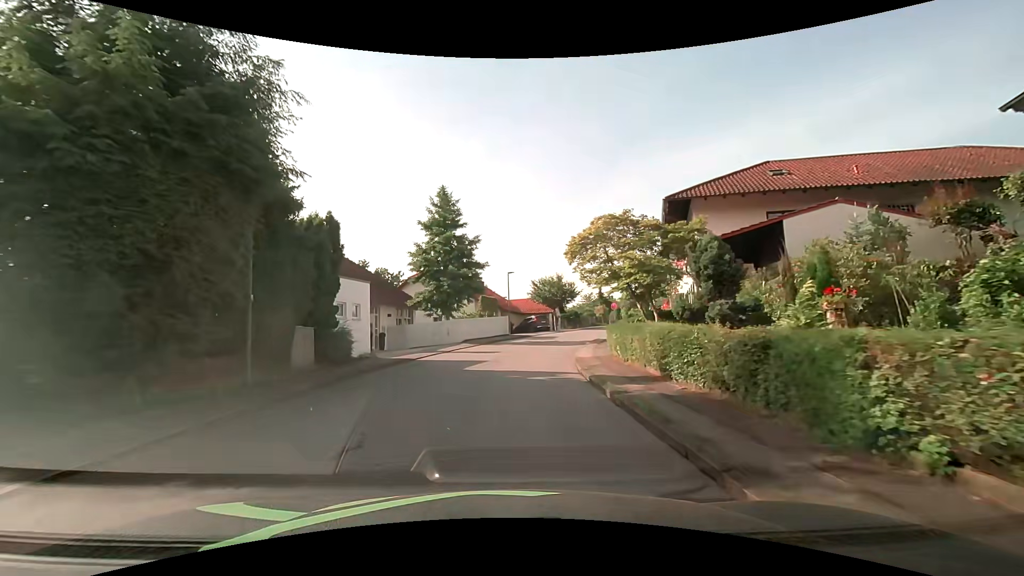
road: residential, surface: asphalt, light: Day
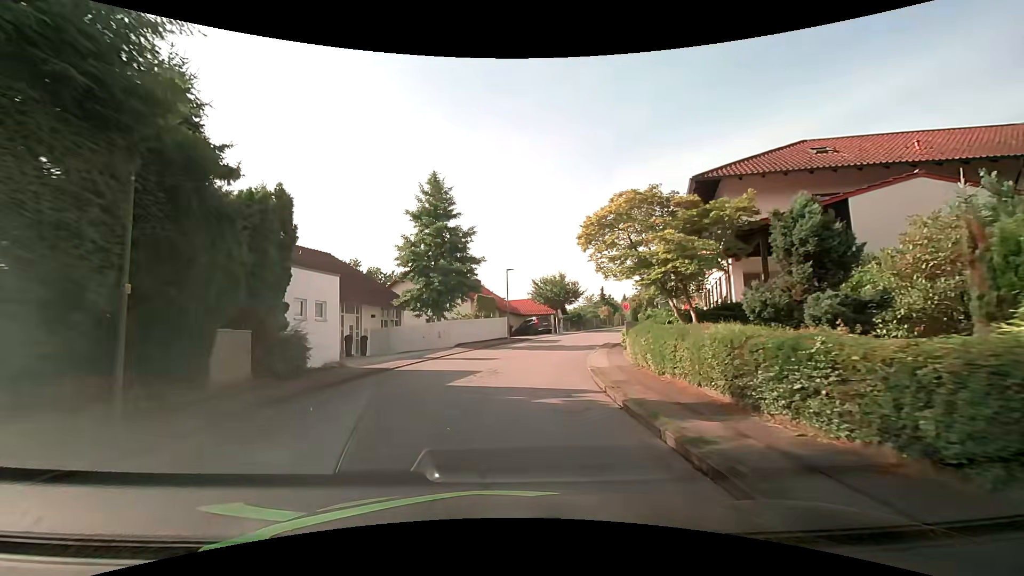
(0.0, +3.7) m; +1°
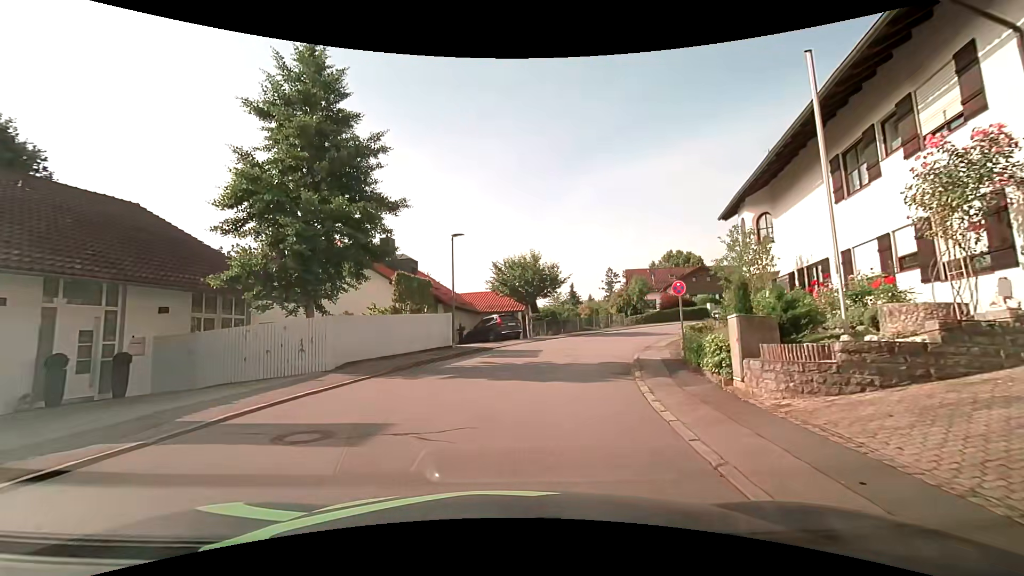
(+0.3, +14.4) m; +4°
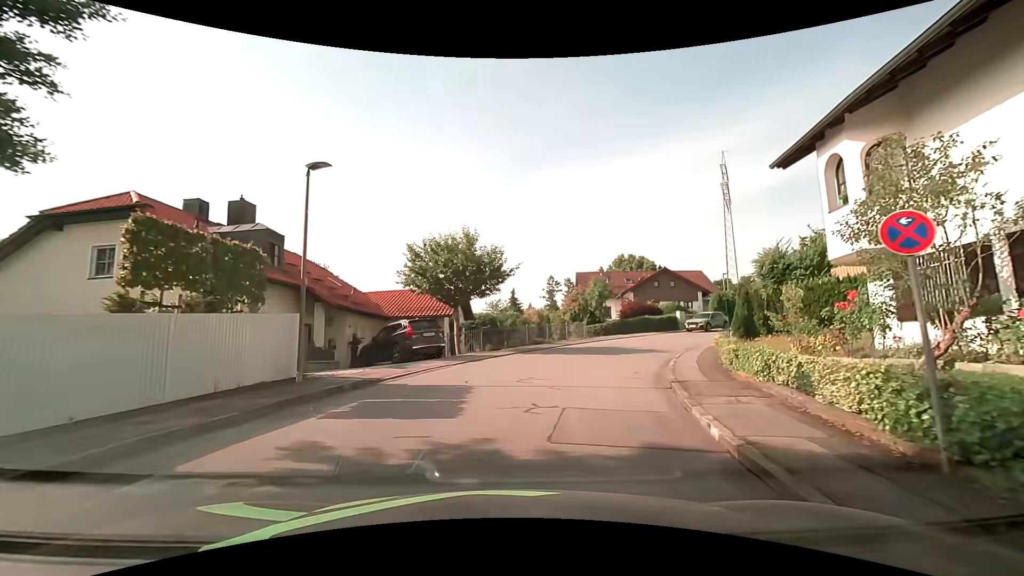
(+0.5, +10.6) m; +7°
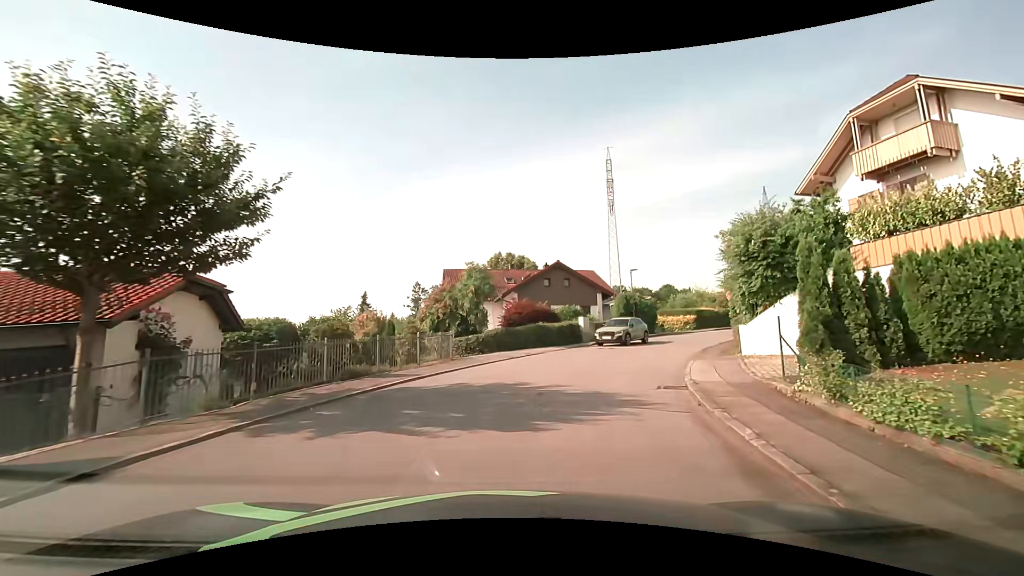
(+1.6, +13.9) m; +15°
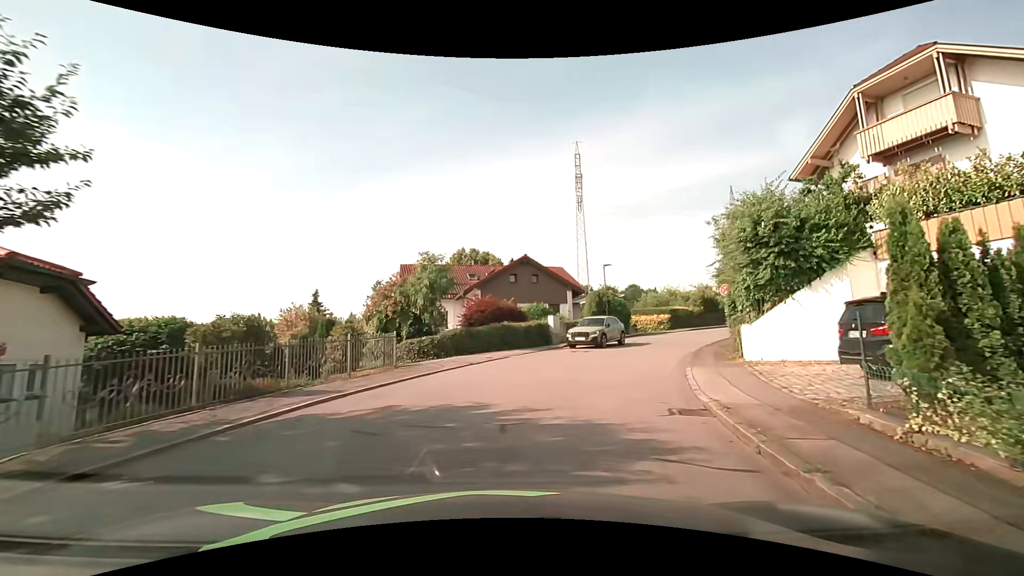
(+0.1, +3.4) m; +3°
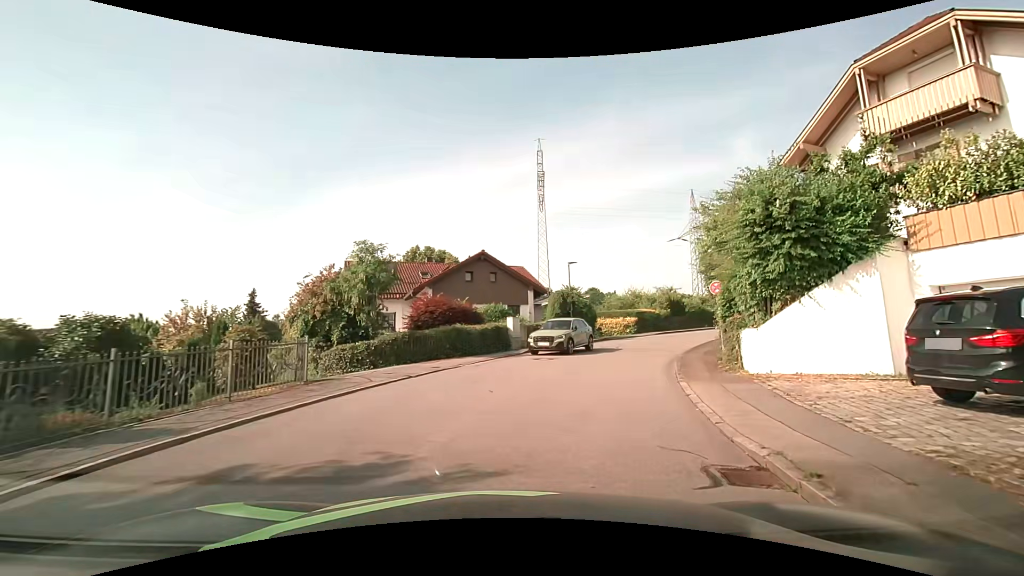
(+0.1, +3.3) m; +5°
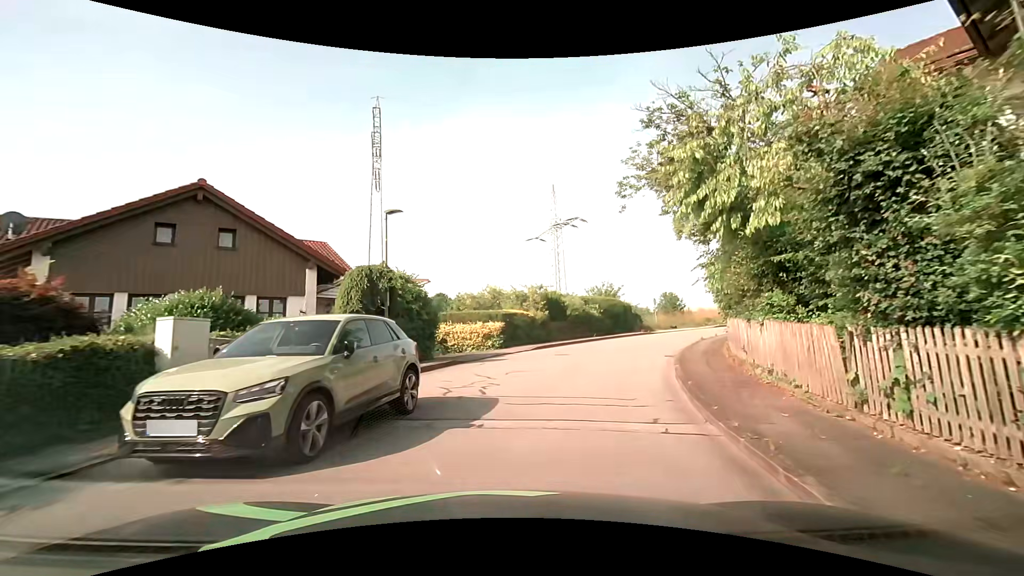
(+2.5, +15.4) m; +19°
(+1, +10) (+3, +20) (+8, +28) (+14, +36) (+21, +43) (+30, +48) (+40, +51) (+50, +52) (+60, +52) (+70, +52) m
